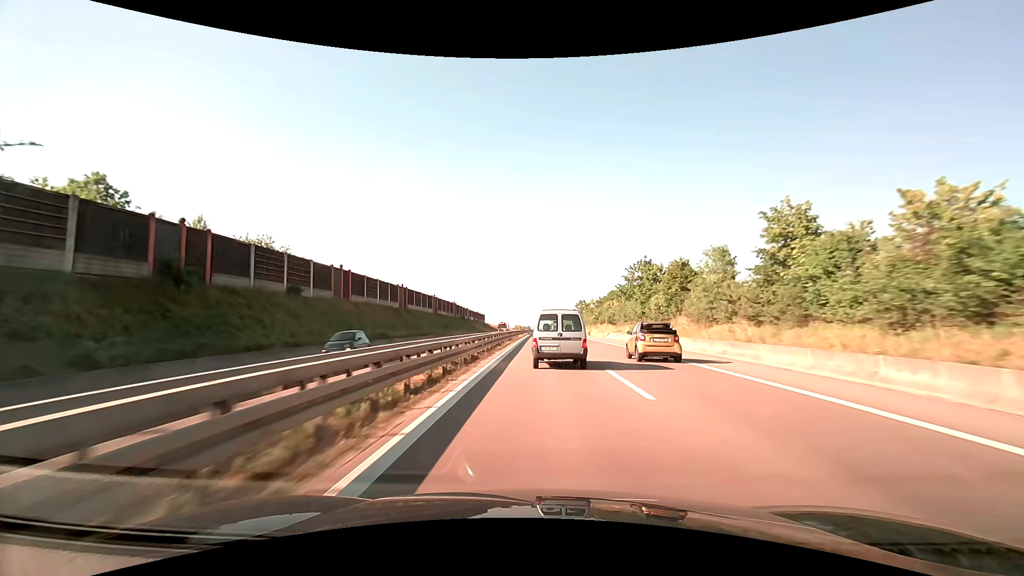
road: trunk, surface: asphalt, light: Day
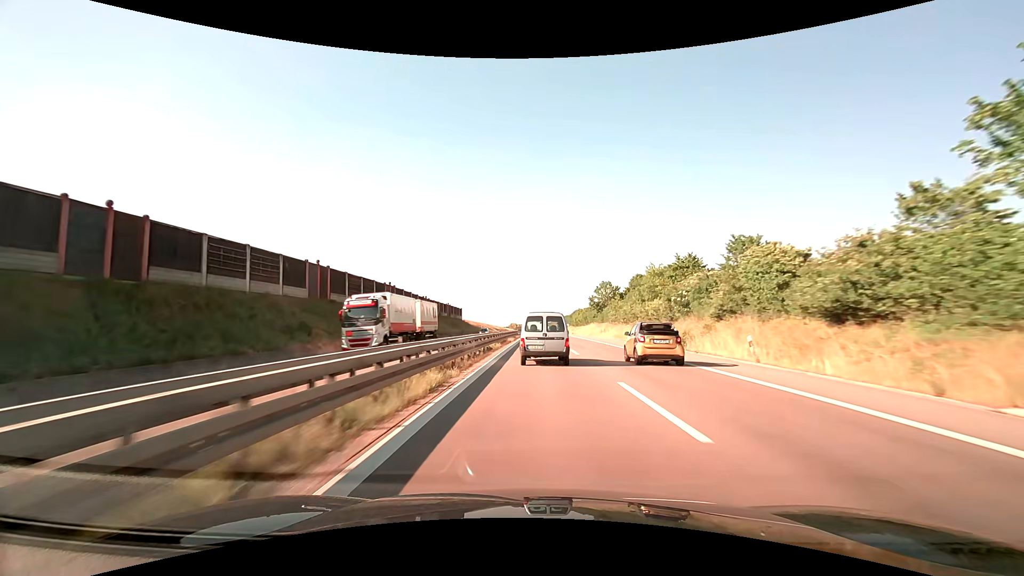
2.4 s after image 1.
(+0.3, +57.7) m; 0°
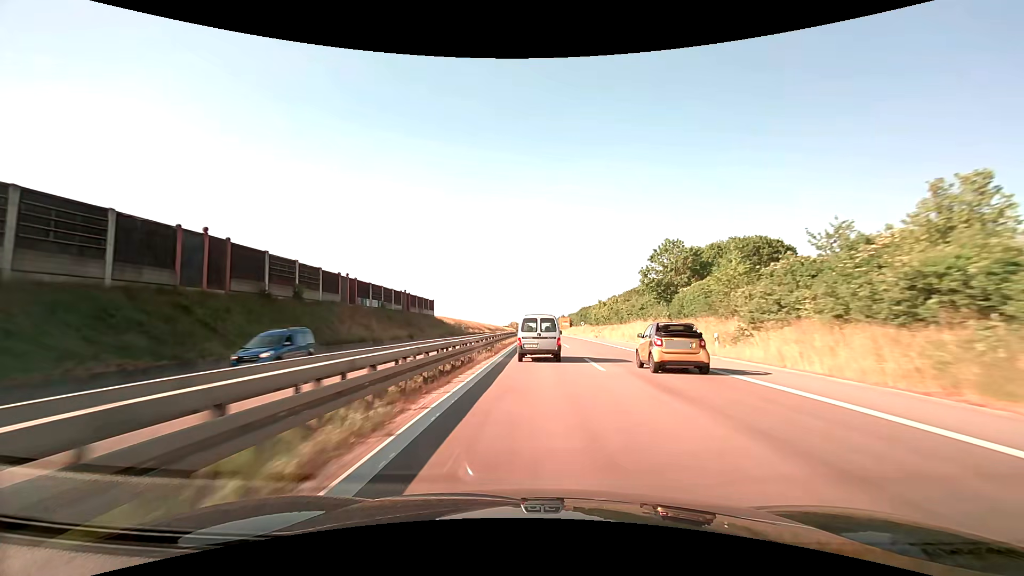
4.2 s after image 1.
(-0.1, +44.7) m; 0°
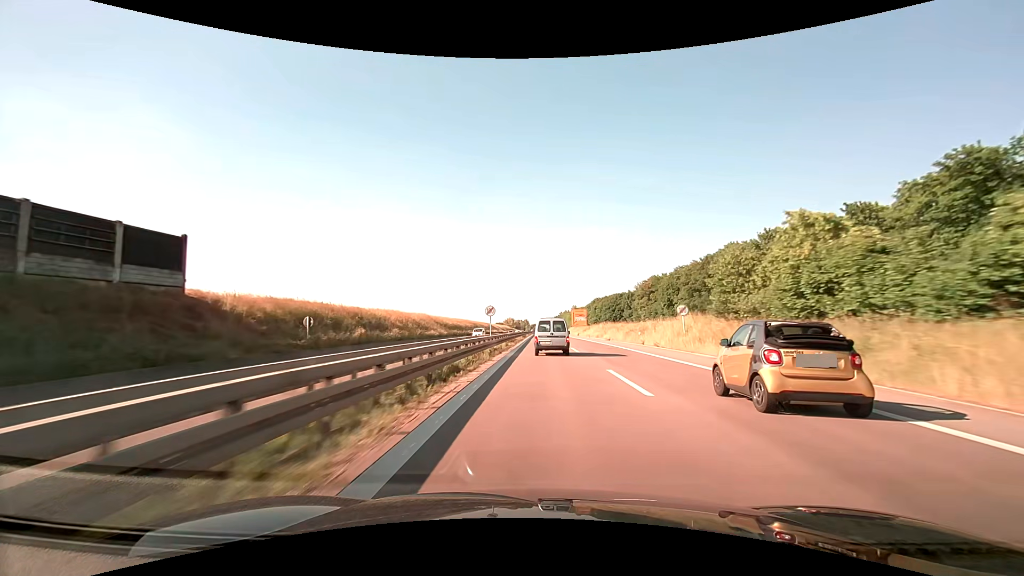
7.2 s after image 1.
(+0.2, +78.4) m; 0°
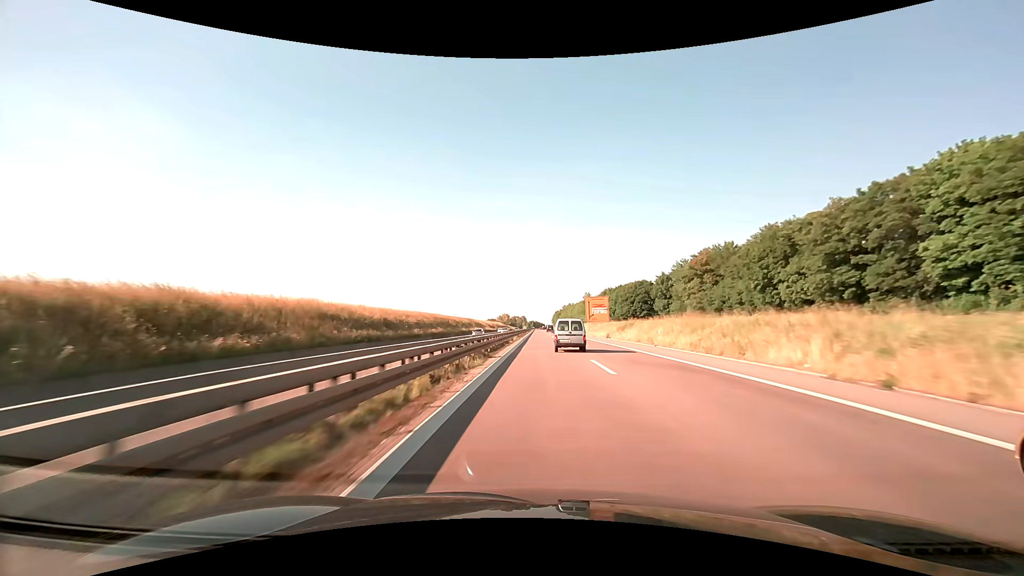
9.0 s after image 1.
(+0.1, +50.2) m; 0°
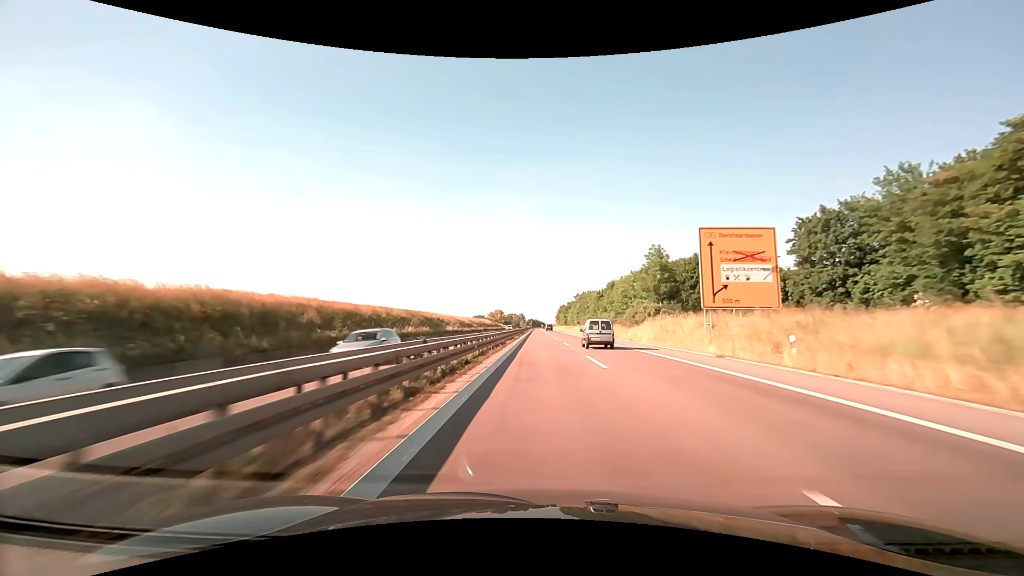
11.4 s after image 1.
(-0.2, +70.8) m; 0°
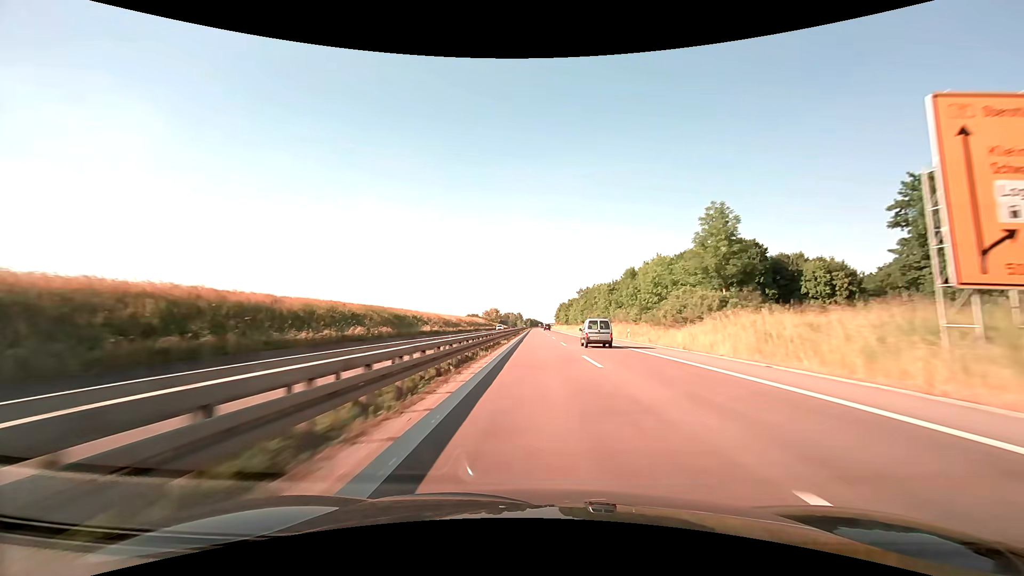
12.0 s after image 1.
(+0.1, +18.2) m; 0°
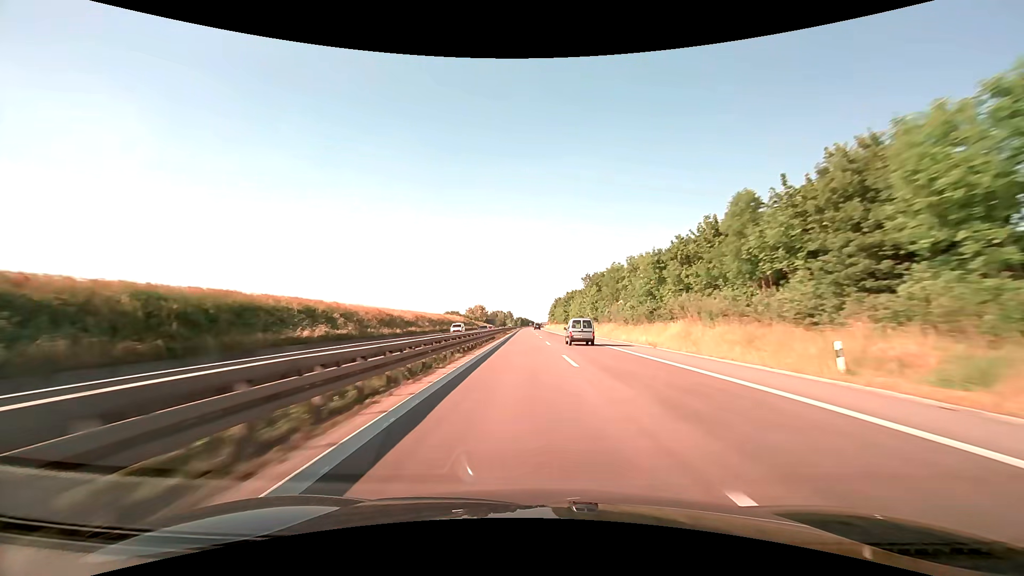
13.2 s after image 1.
(+0.3, +36.3) m; +1°
(0, +10) (0, +20) (0, +30) (0, +40) (+1, +50) (+1, +60) (+1, +70) (+1, +80) (+1, +90) (+1, +100) m
